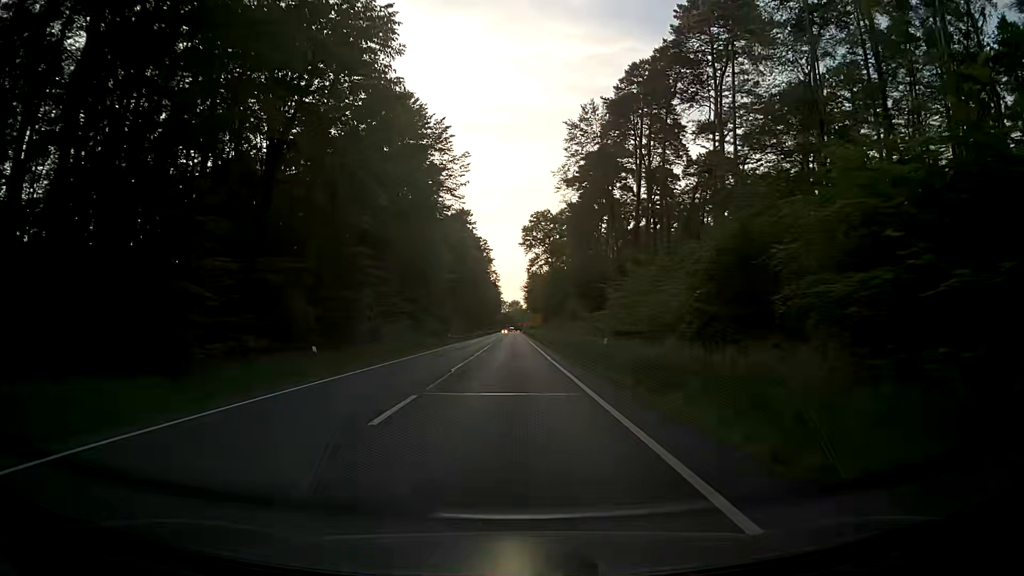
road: primary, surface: asphalt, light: Day
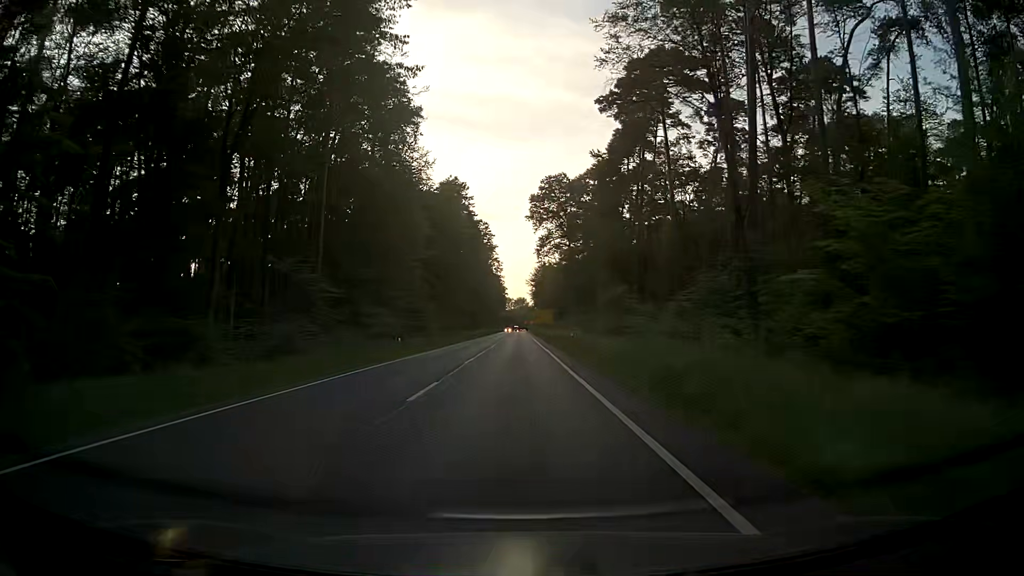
(0.0, +33.8) m; 0°
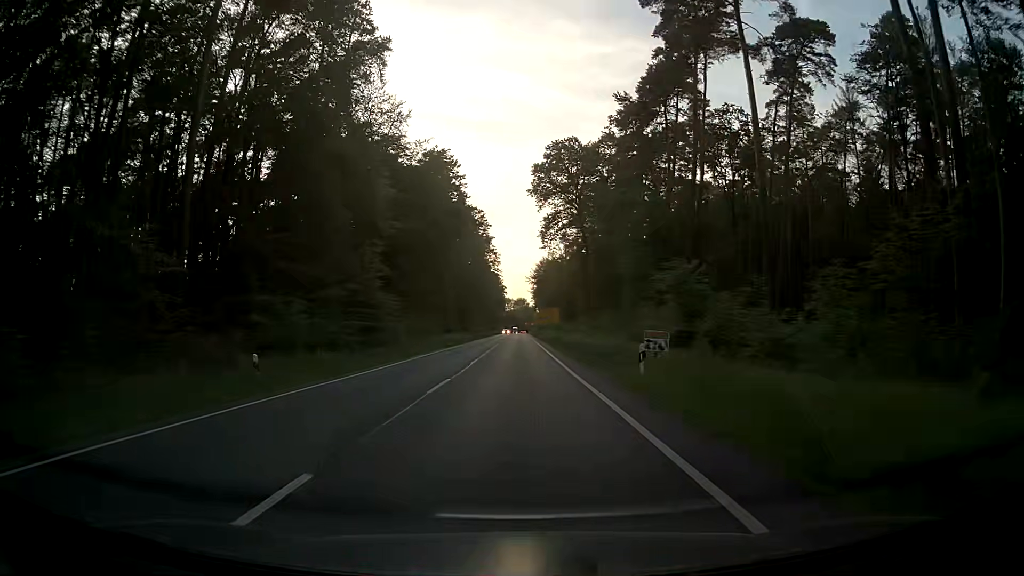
(0.0, +22.6) m; 0°
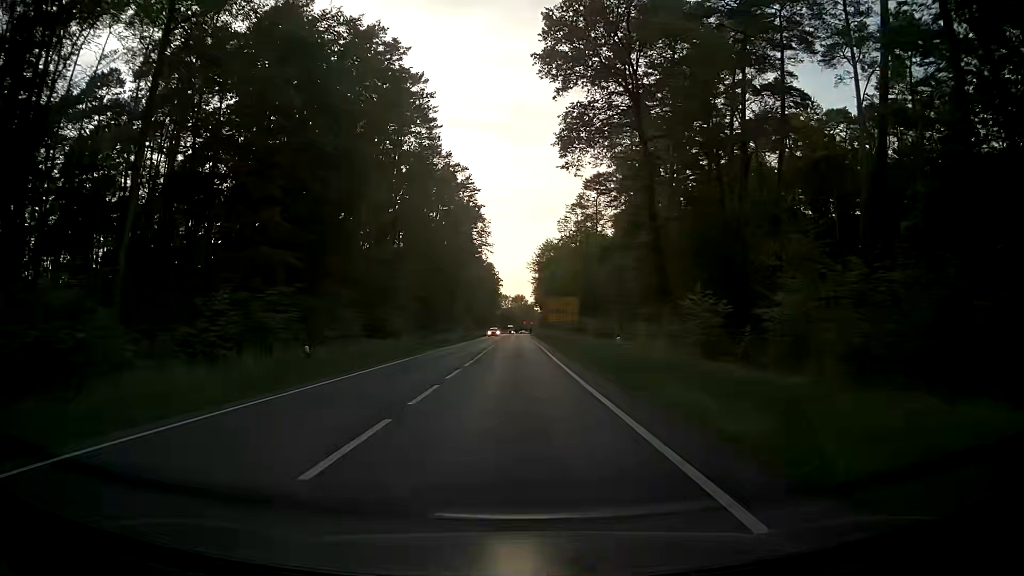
(+0.1, +45.1) m; +1°
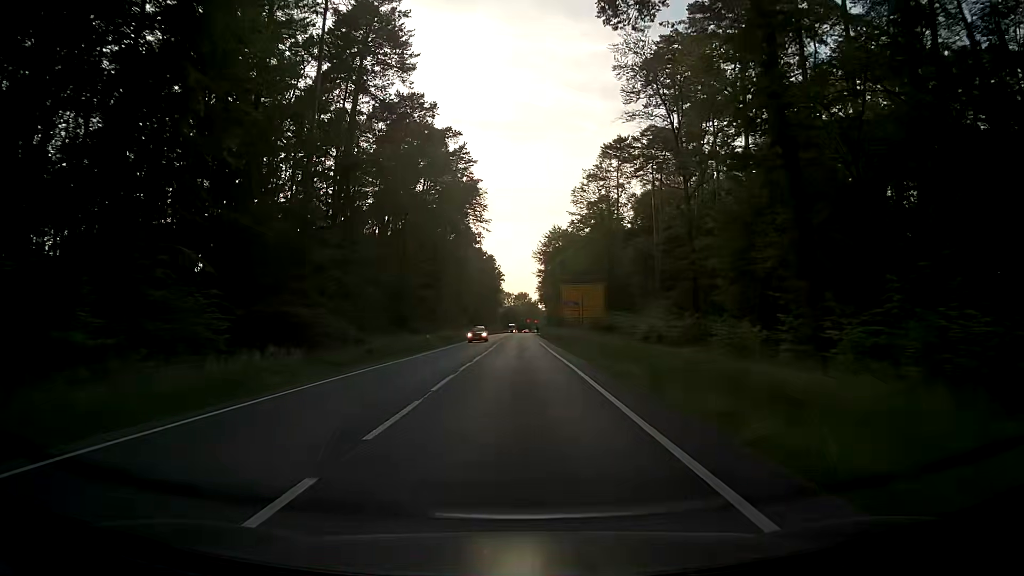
(-0.3, +22.6) m; -1°
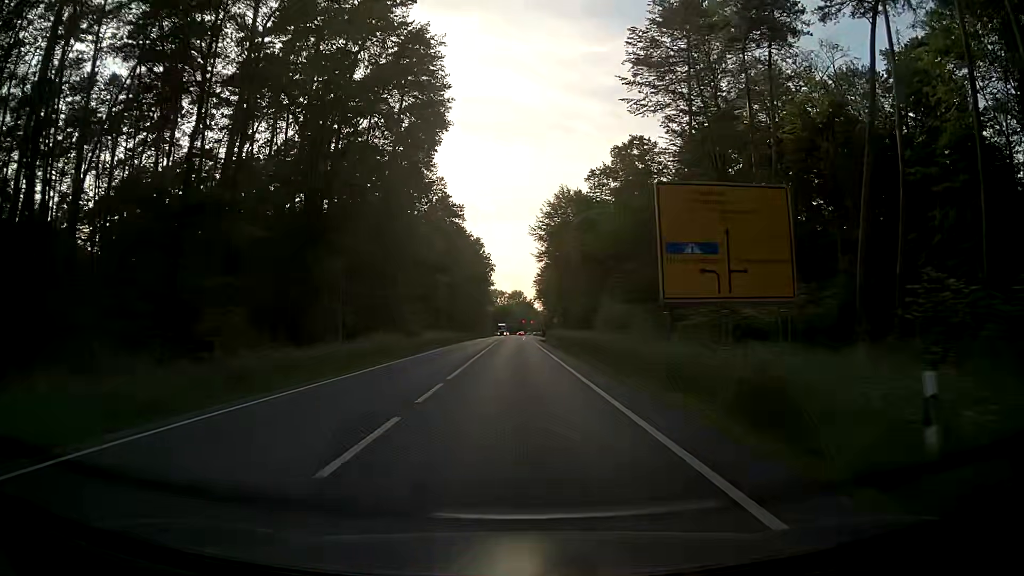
(+0.1, +45.2) m; +1°
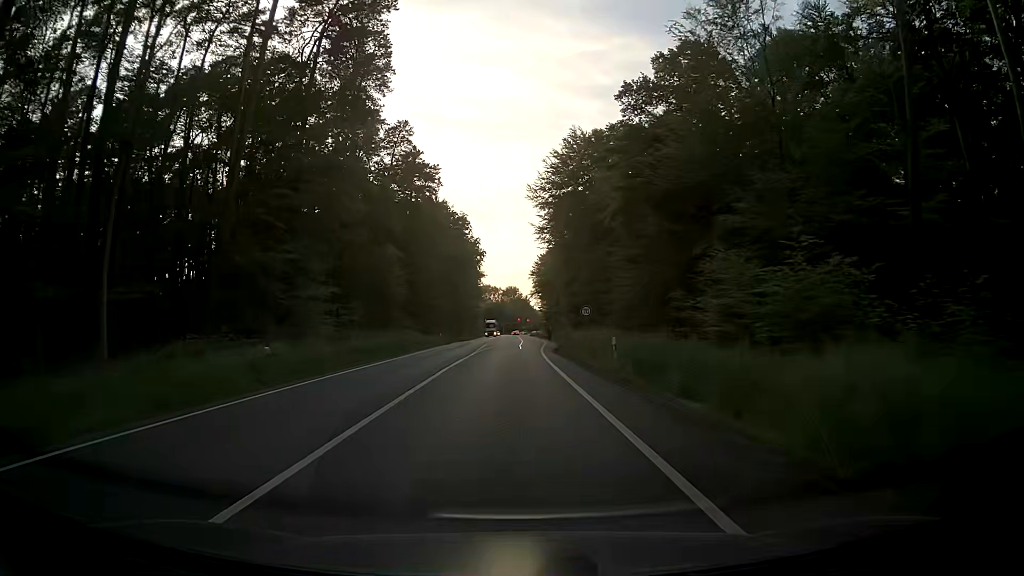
(0.0, +33.9) m; +1°
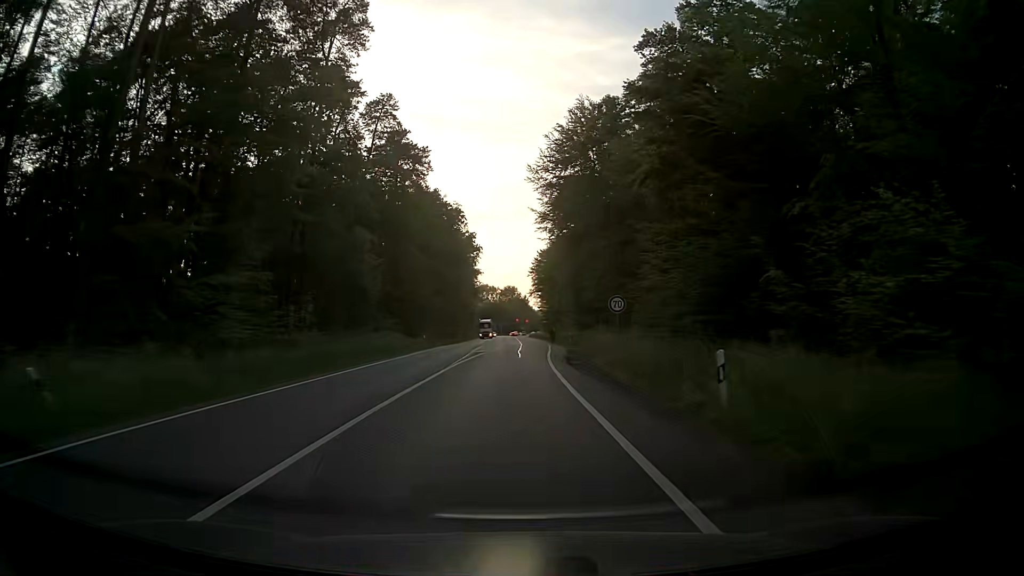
(0.0, +11.3) m; -1°
(0, +10) (0, +20) (0, +30) (0, +40) (0, +50) (0, +60) (0, +70) (0, +80) (-1, +90) (-1, +100) m
